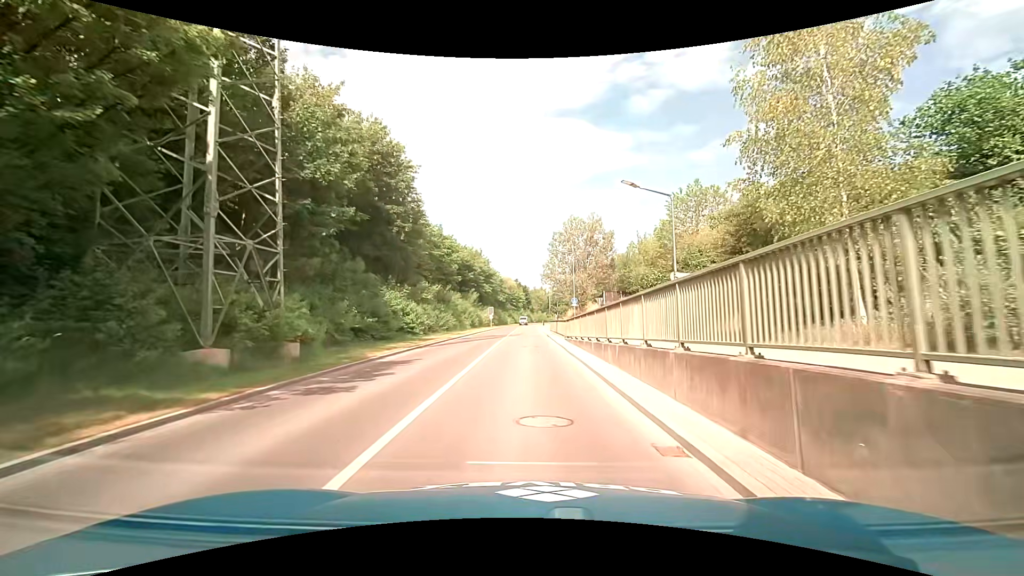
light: Day
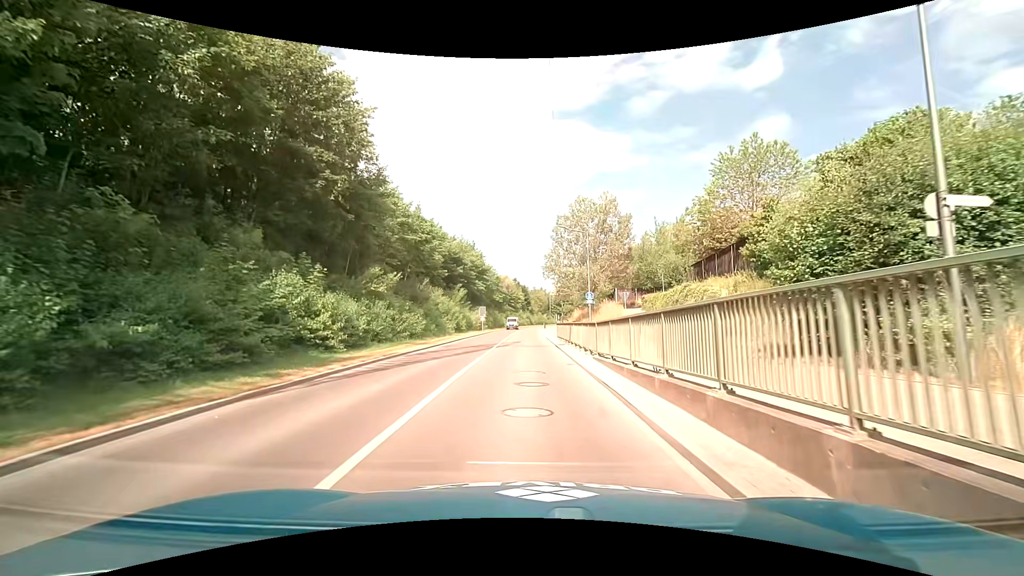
(-0.1, +13.6) m; 0°
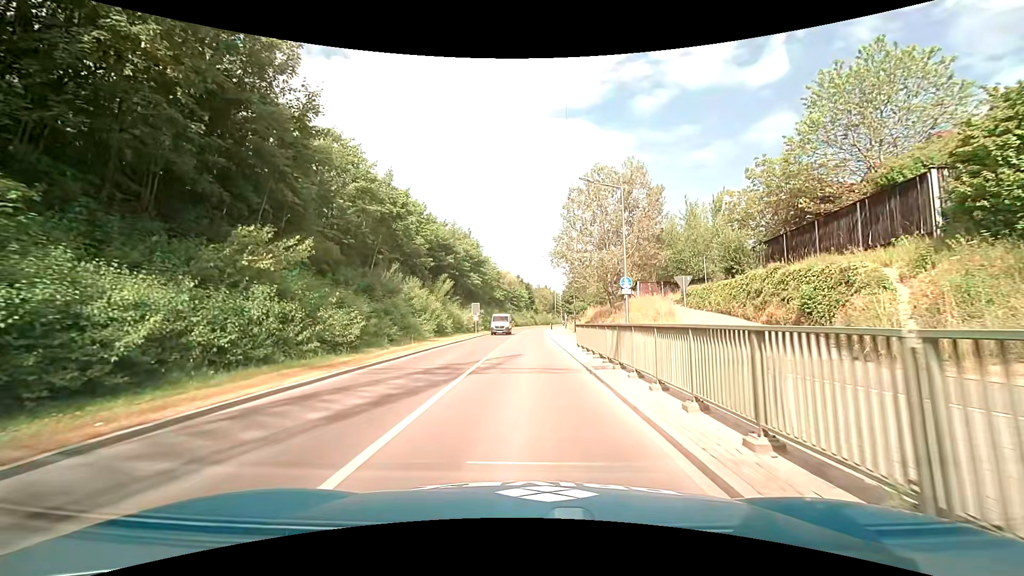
(-0.1, +13.2) m; -1°
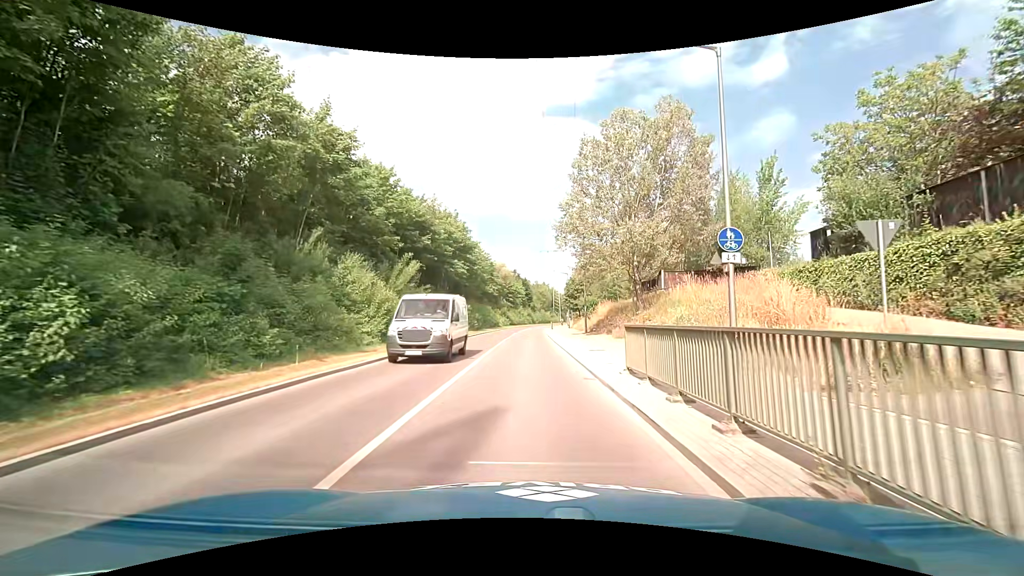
(+0.1, +13.5) m; 0°
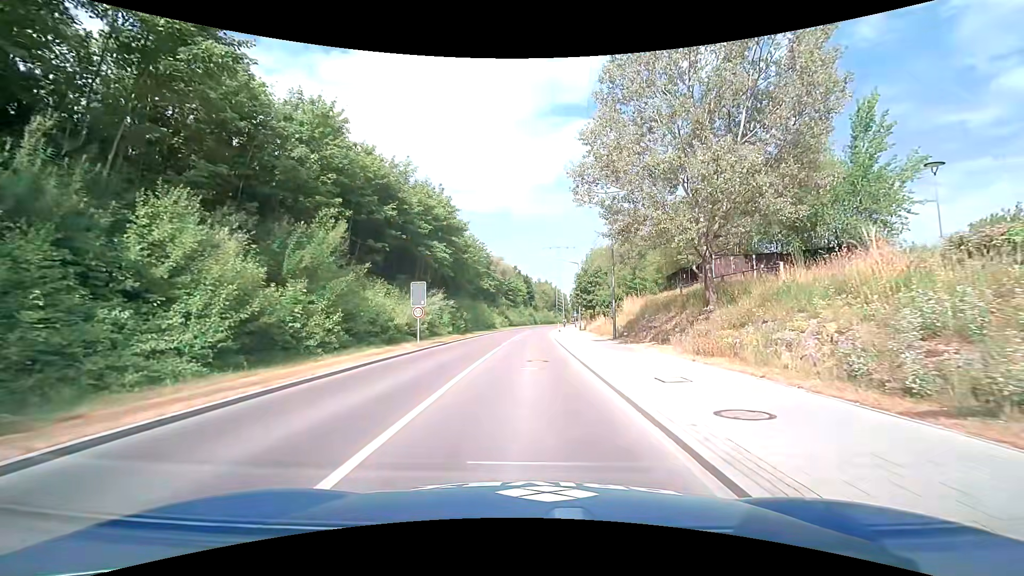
(+0.1, +13.9) m; 0°
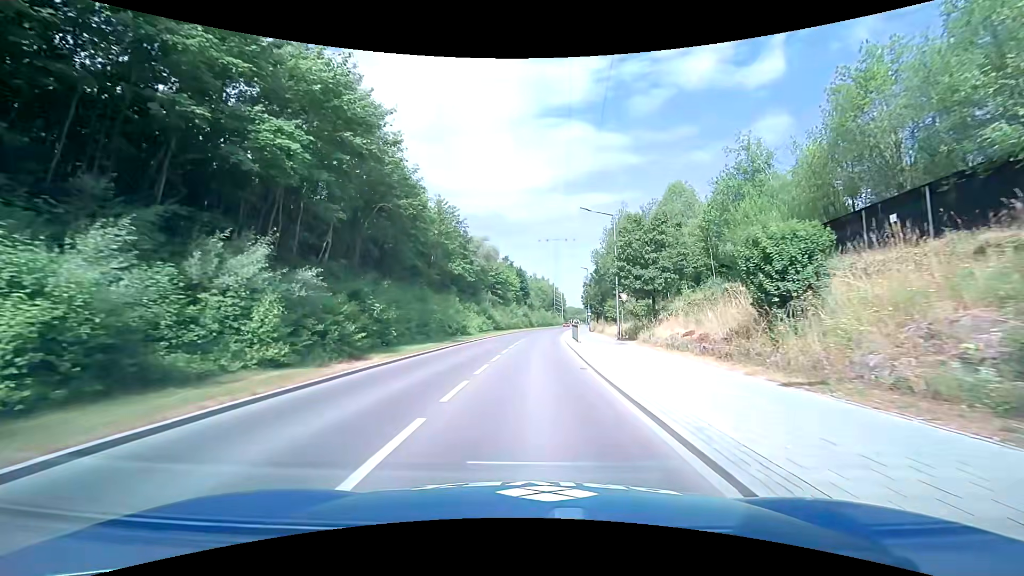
(-0.1, +29.0) m; +1°
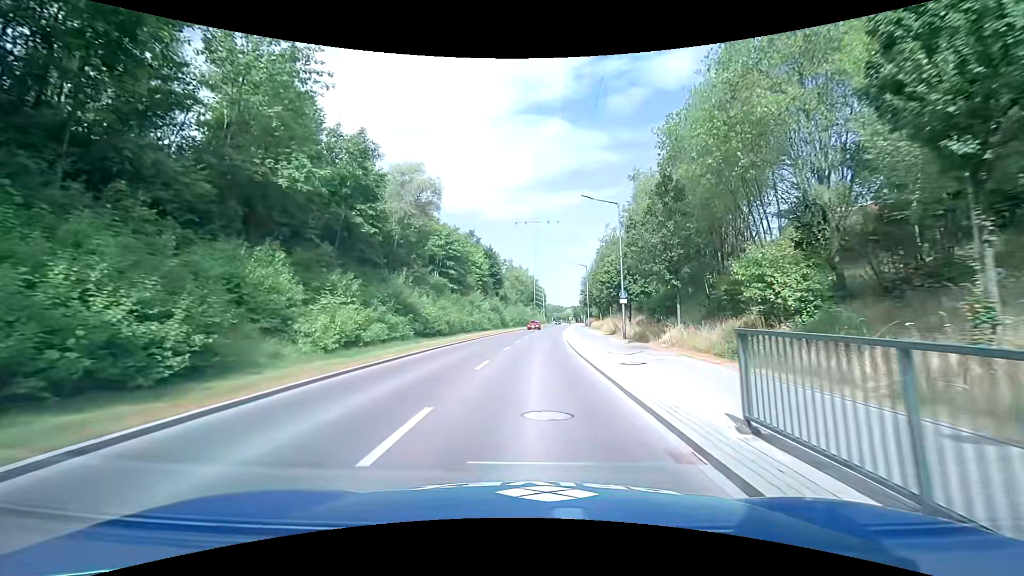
(+0.7, +35.4) m; +3°
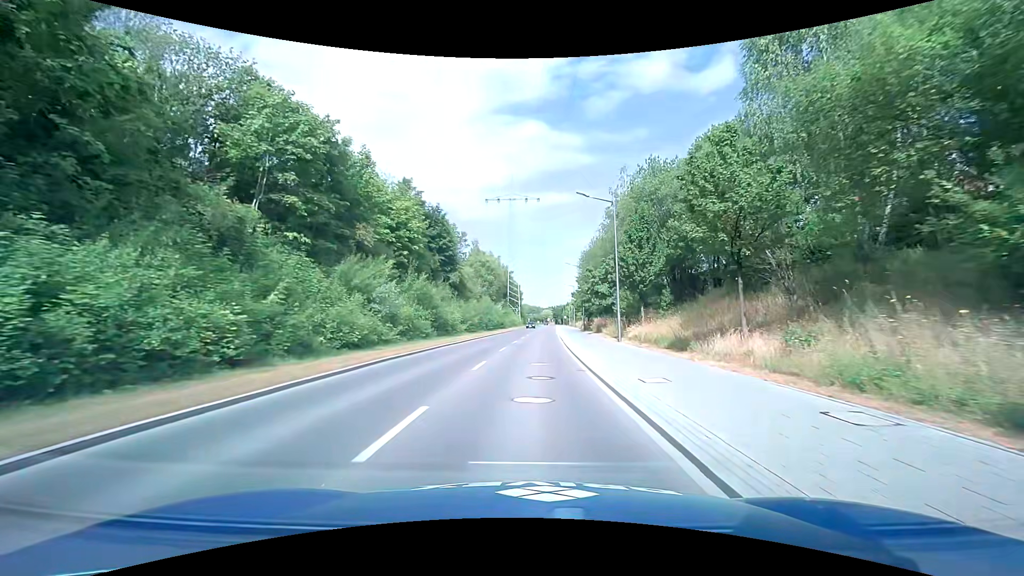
(+0.8, +35.7) m; +2°
